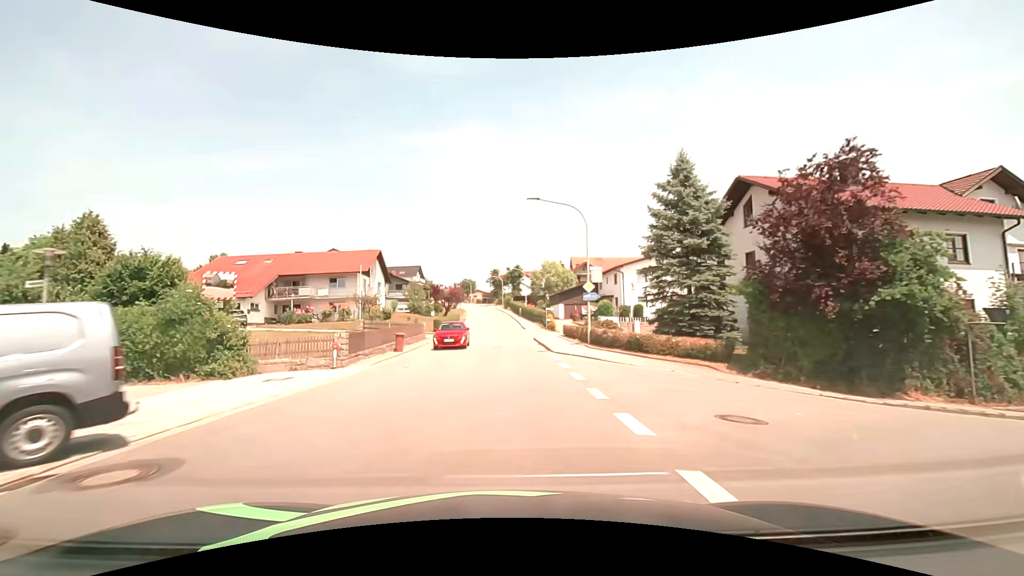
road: tertiary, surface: asphalt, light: Day
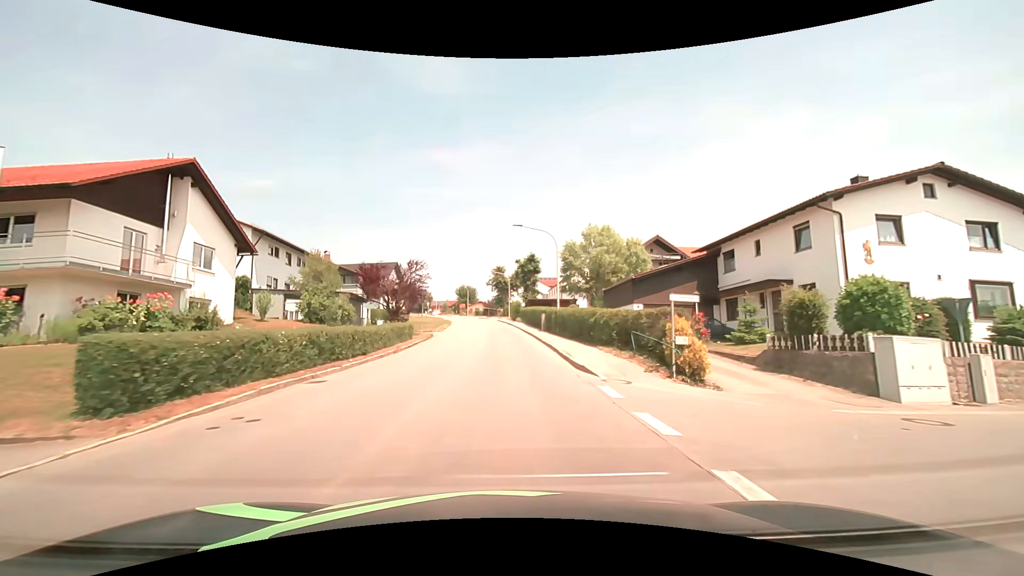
(-0.2, +37.3) m; -1°
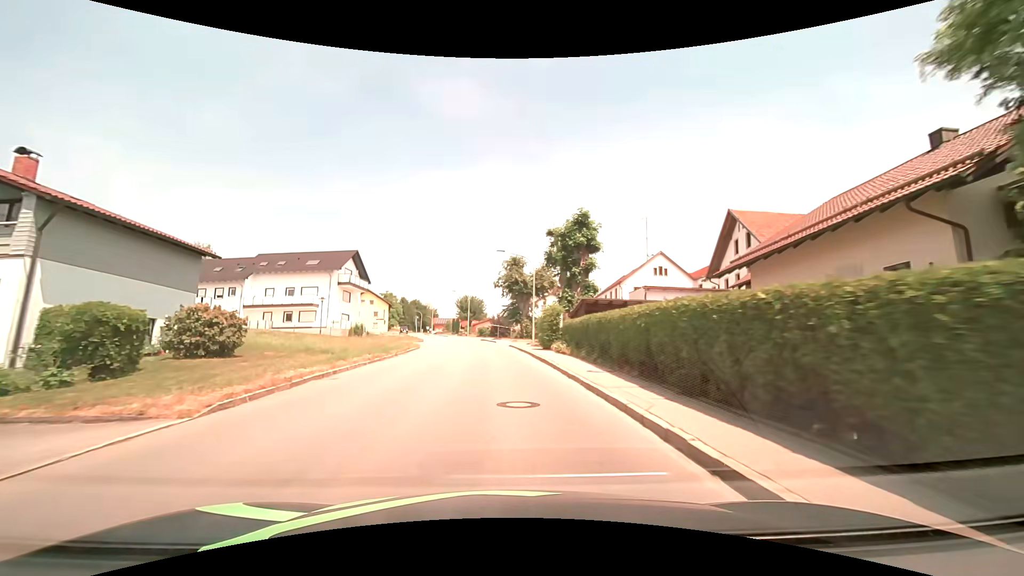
(-0.5, +36.4) m; -2°
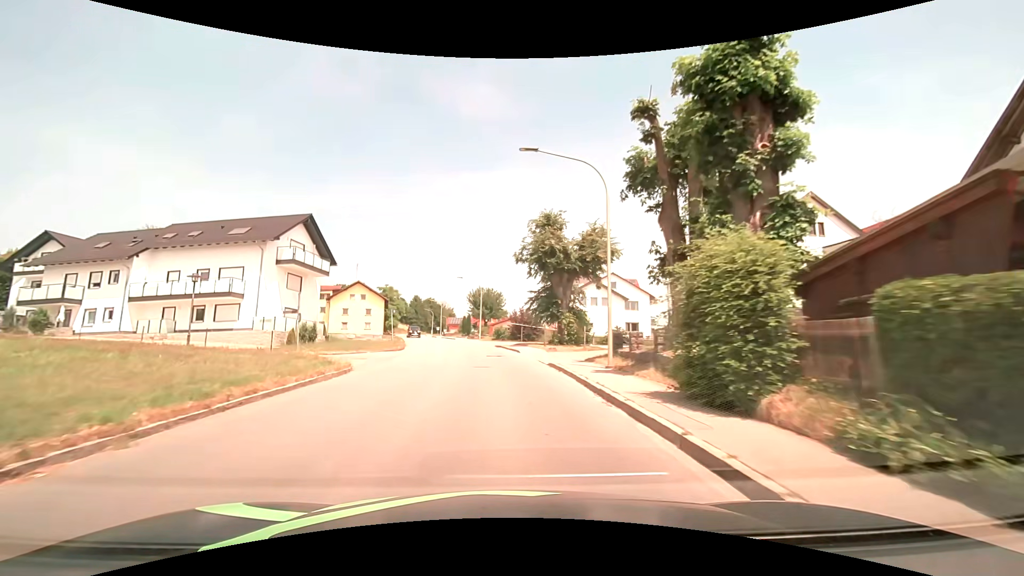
(-0.5, +22.0) m; -2°
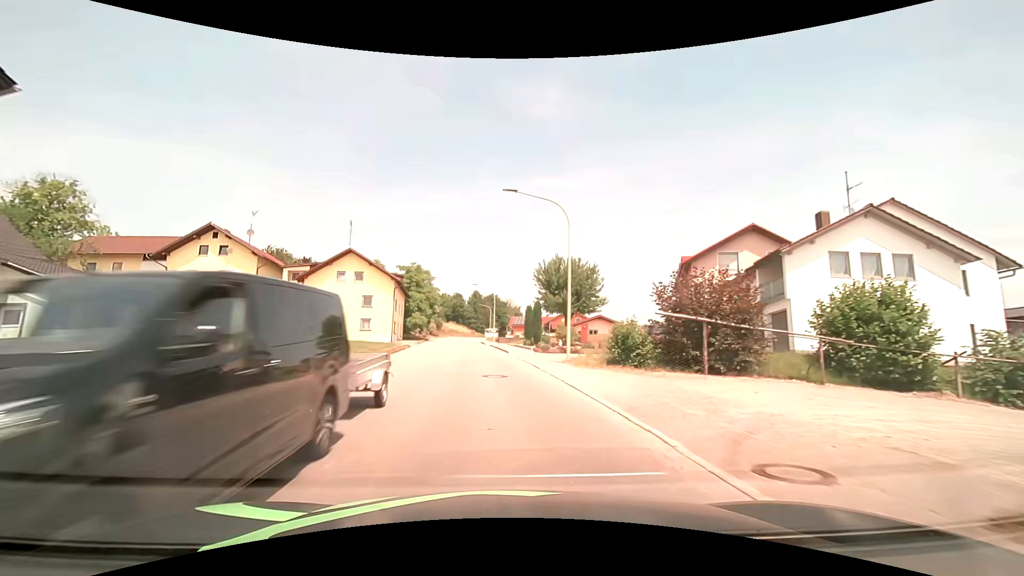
(-2.5, +37.4) m; -8°
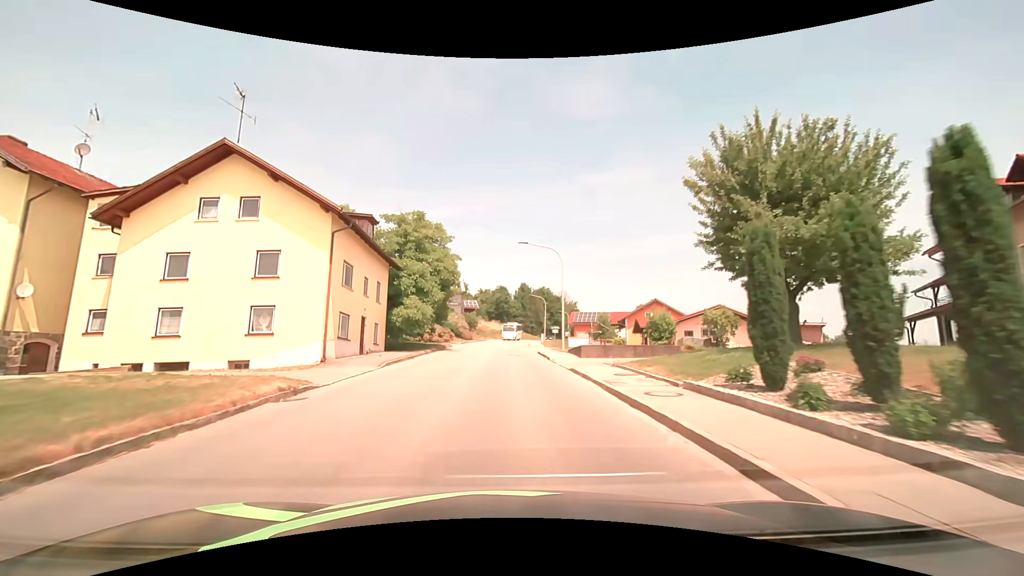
(-2.1, +30.3) m; -6°
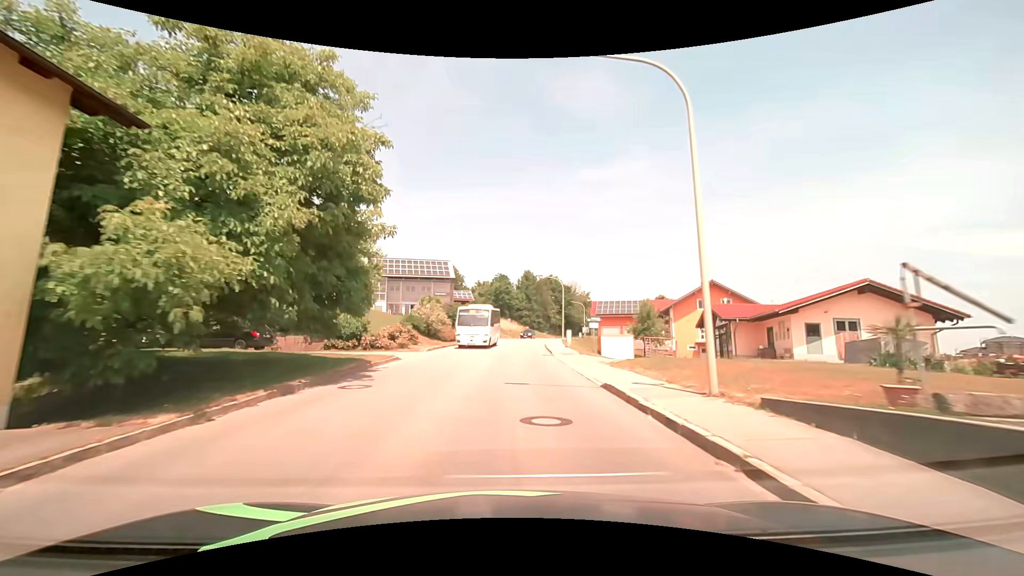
(0.0, +22.9) m; 0°
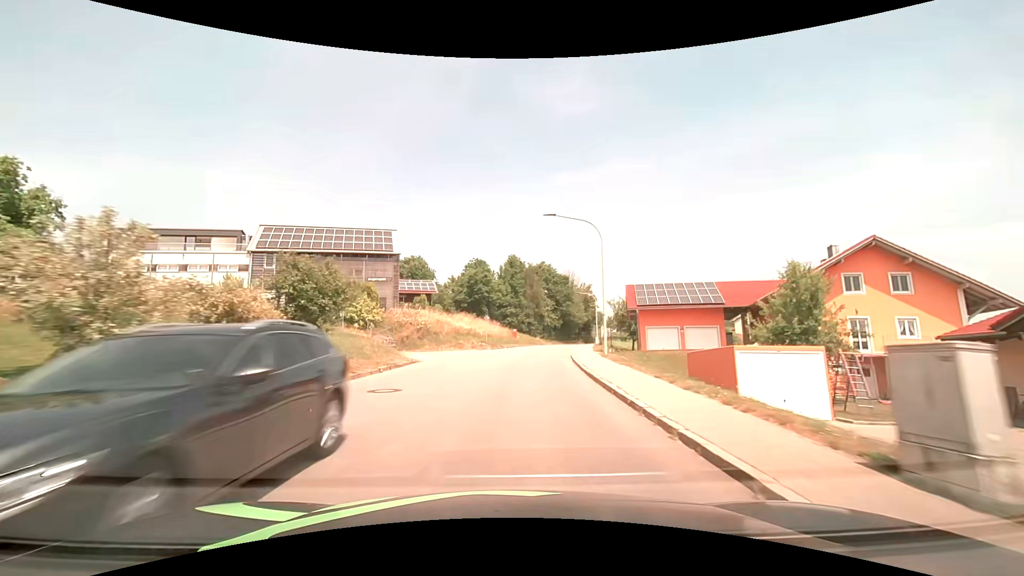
(+0.4, +30.6) m; +2°
(0, +10) (+1, +20) (+2, +30) (+3, +40) (+5, +50) (+7, +60) (+9, +69) (+12, +79) (+15, +88) (+18, +98) m
